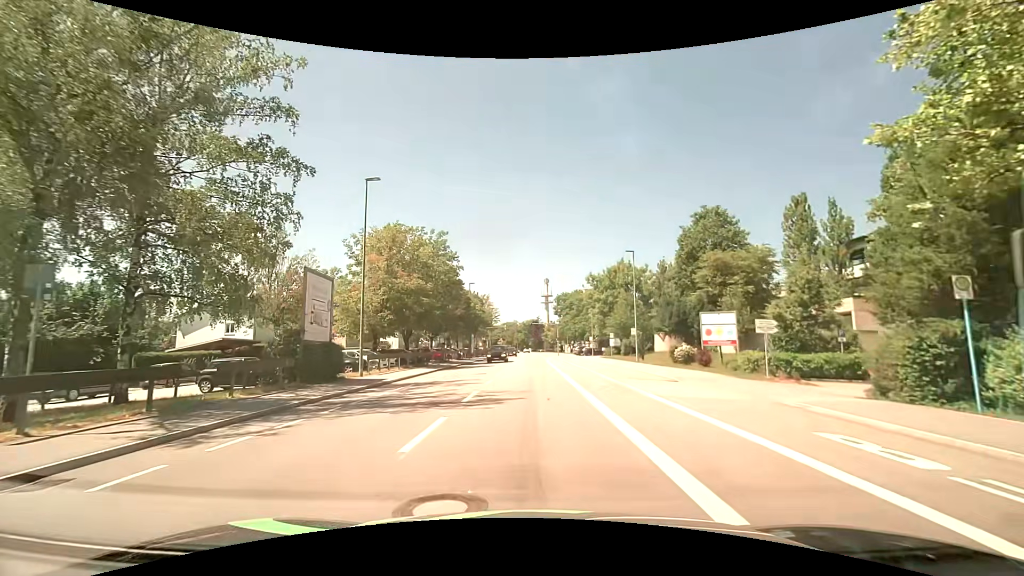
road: tertiary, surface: asphalt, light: Day
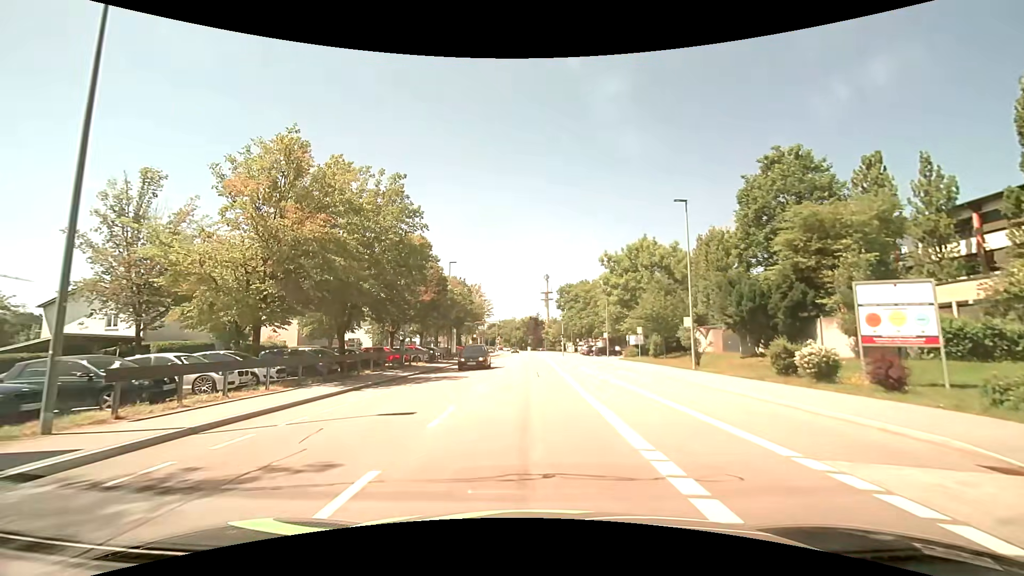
(0.0, +16.1) m; 0°
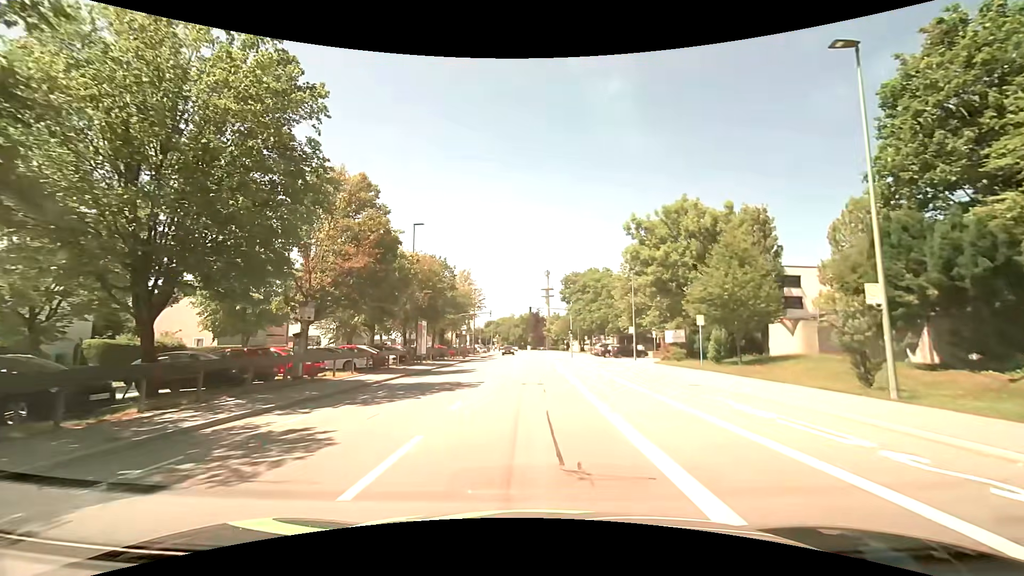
(-0.1, +16.1) m; 0°
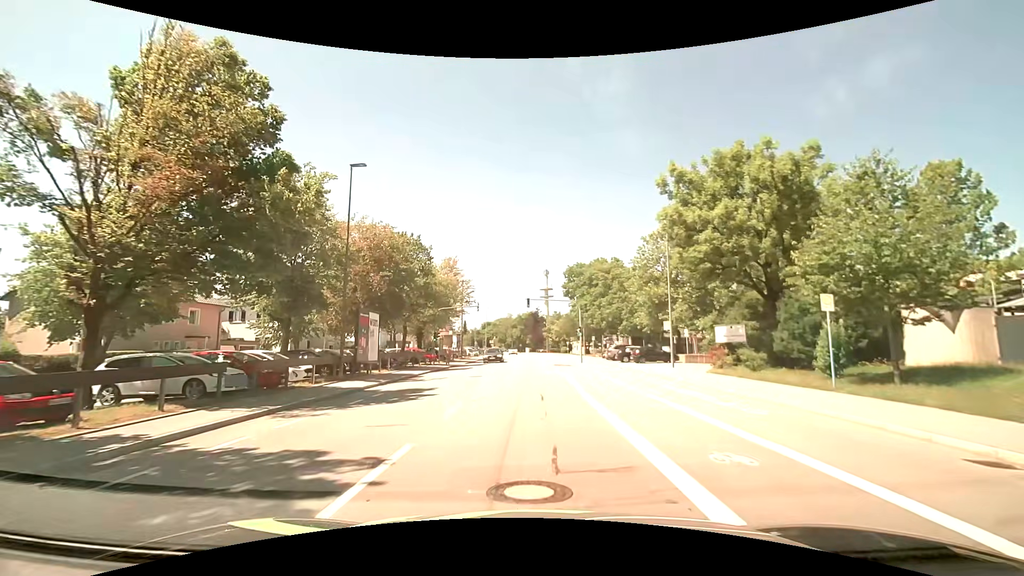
(0.0, +12.5) m; 0°
